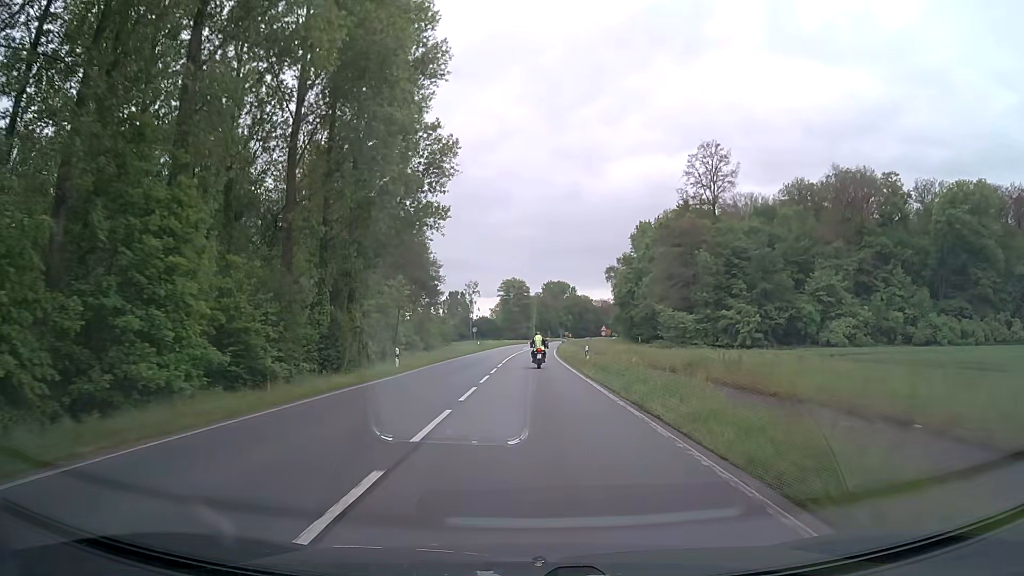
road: primary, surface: asphalt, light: Day
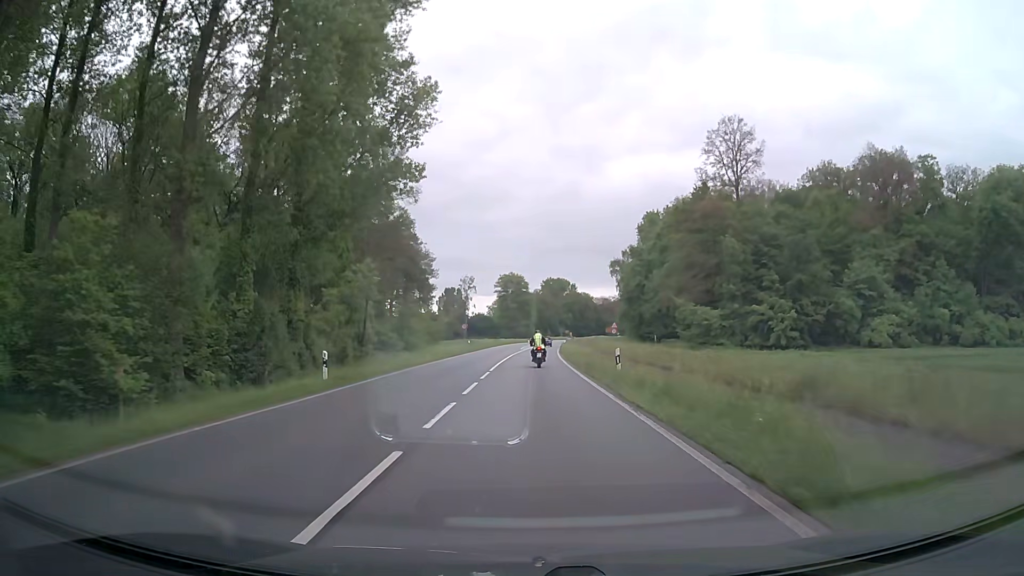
(0.0, +10.9) m; 0°
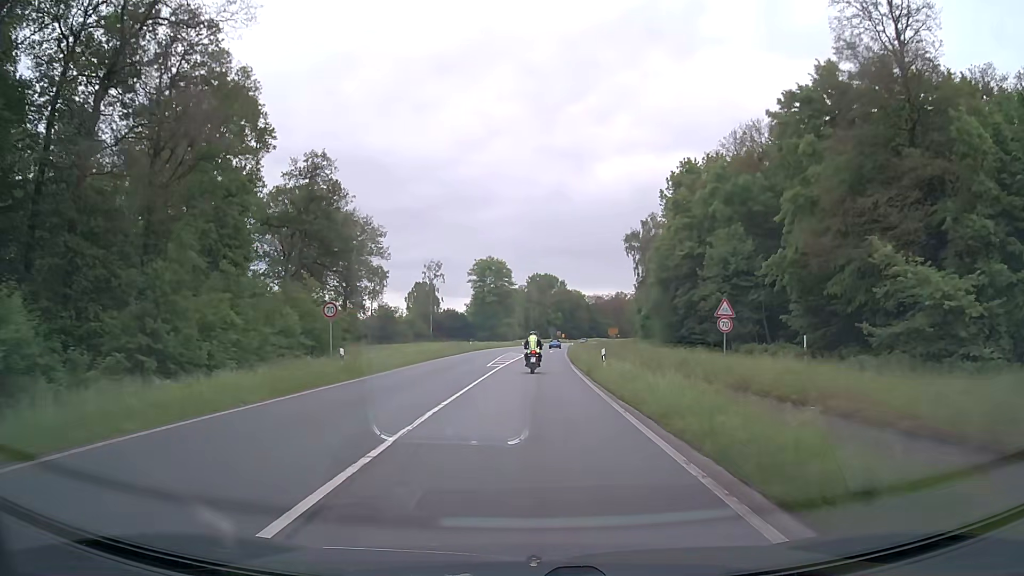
(+0.3, +42.4) m; +2°
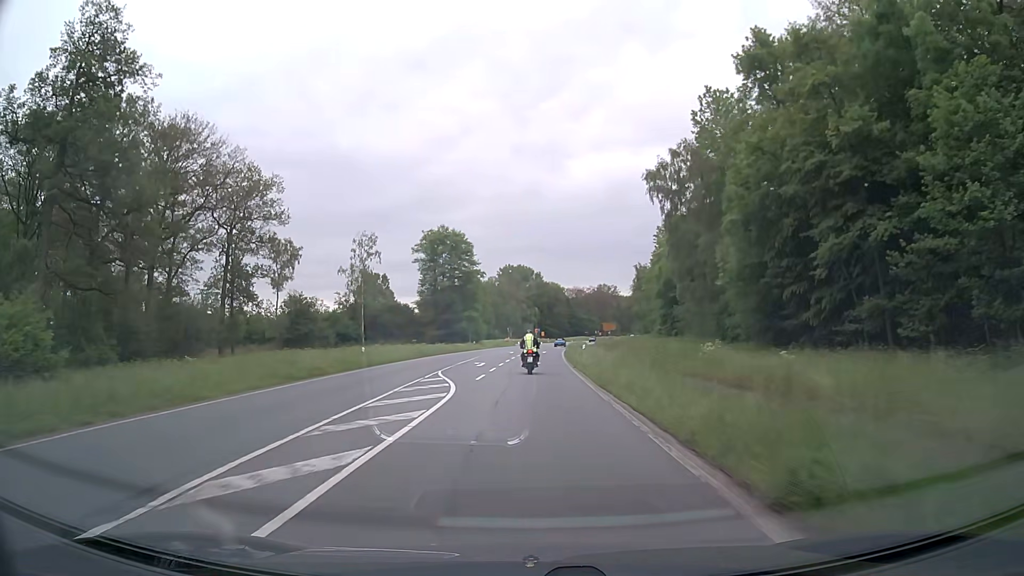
(+0.5, +40.9) m; +2°
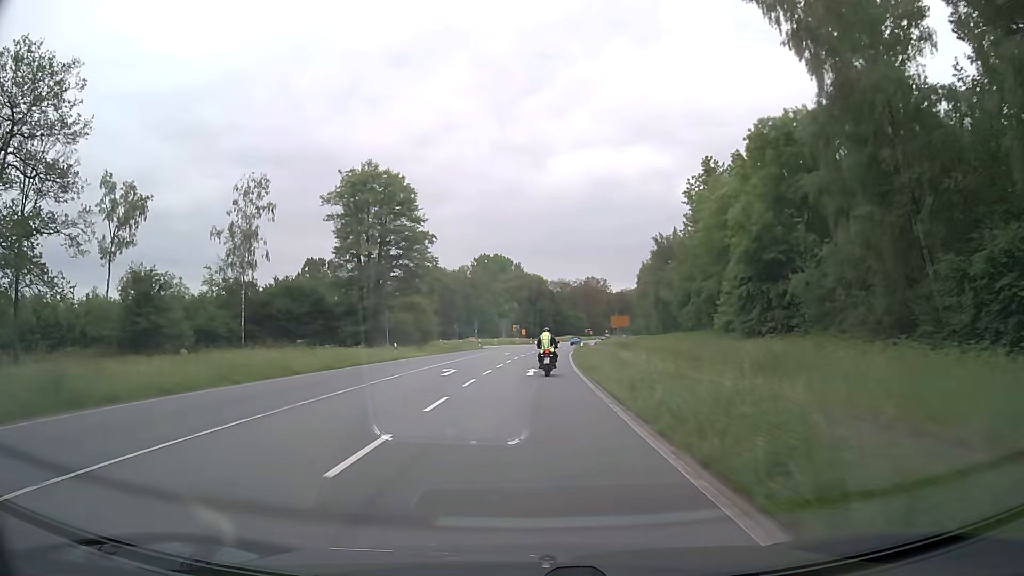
(+0.7, +39.6) m; +2°
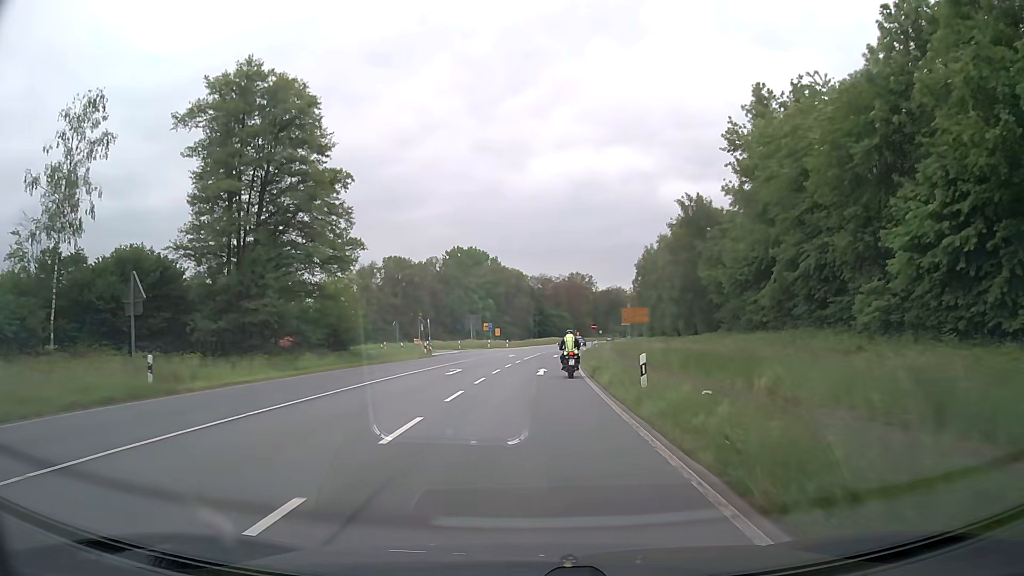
(+0.3, +28.1) m; +2°
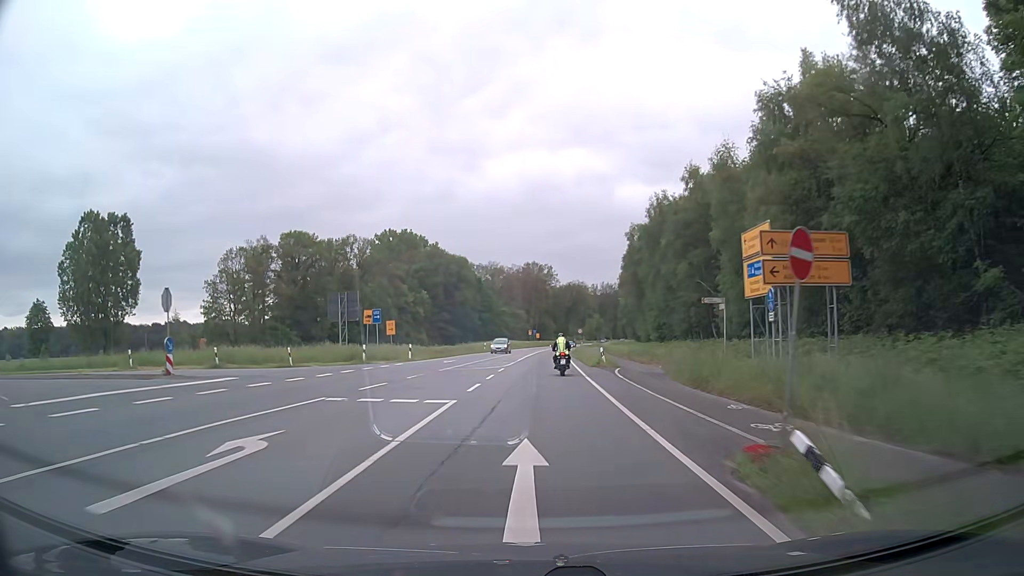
(+1.5, +46.4) m; +4°
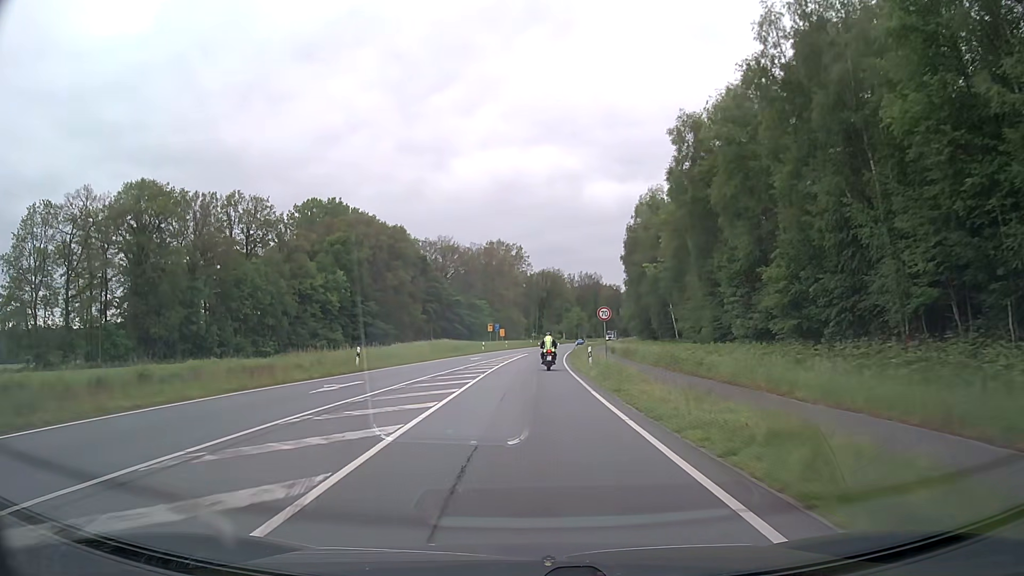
(+1.3, +49.1) m; +3°
(0, +10) (0, +20) (0, +30) (+1, +40) (+1, +50) (+2, +60) (+2, +70) (+3, +80) (+4, +90) (+6, +100) m
